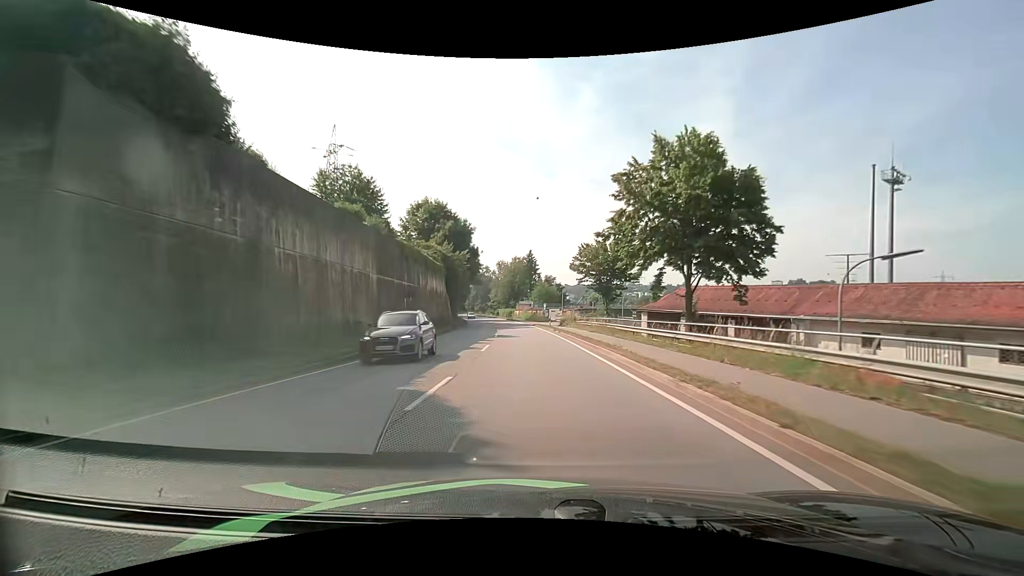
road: primary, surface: asphalt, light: Day
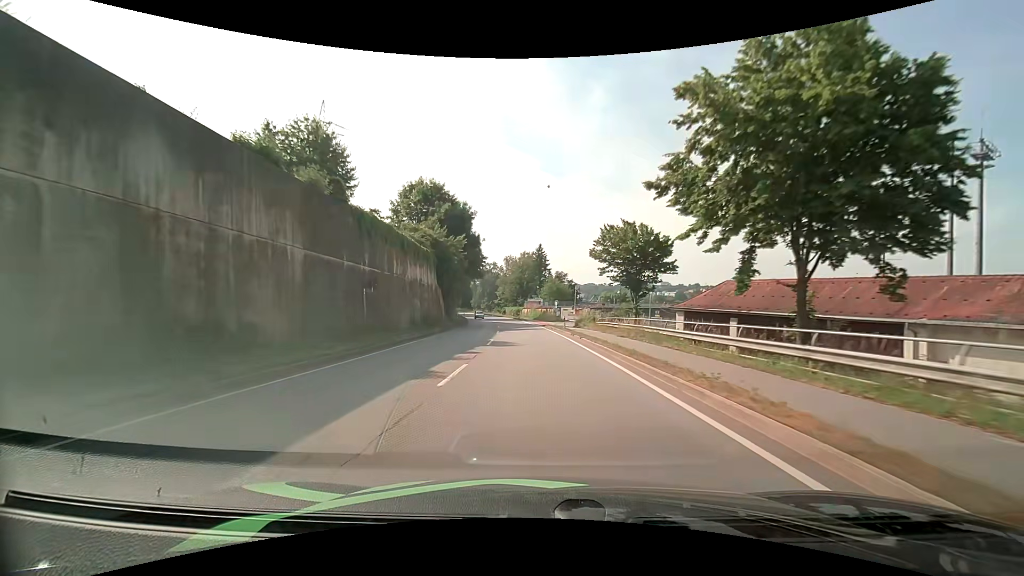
(-0.1, +9.9) m; -1°
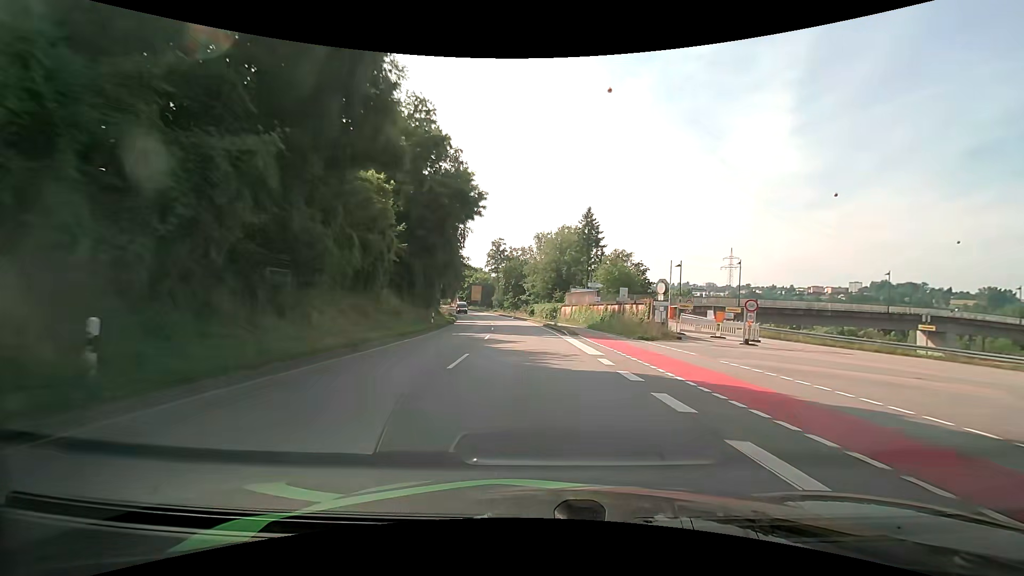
(-1.8, +47.3) m; -4°
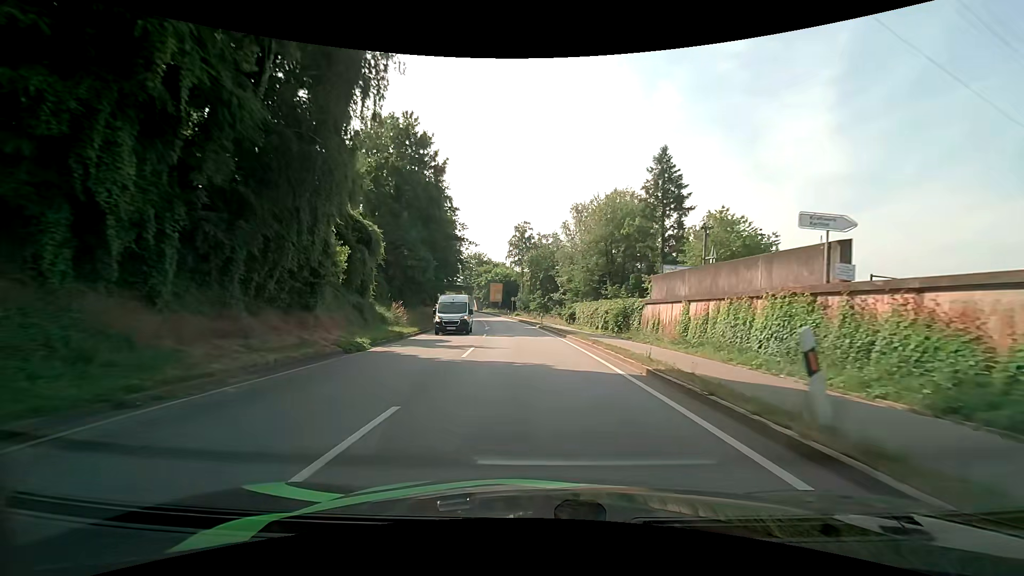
(-1.0, +32.8) m; -4°
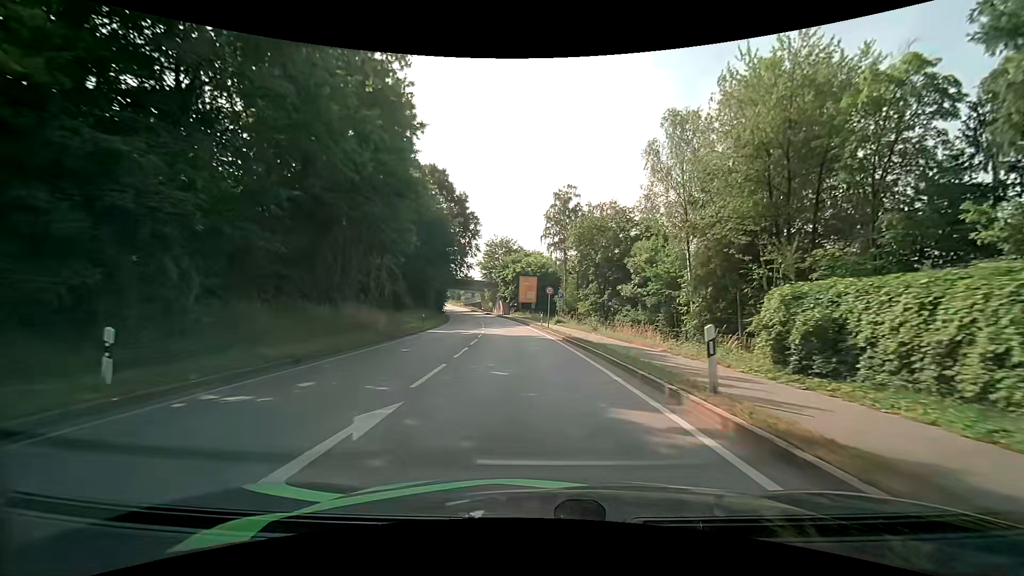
(-1.3, +36.3) m; -4°
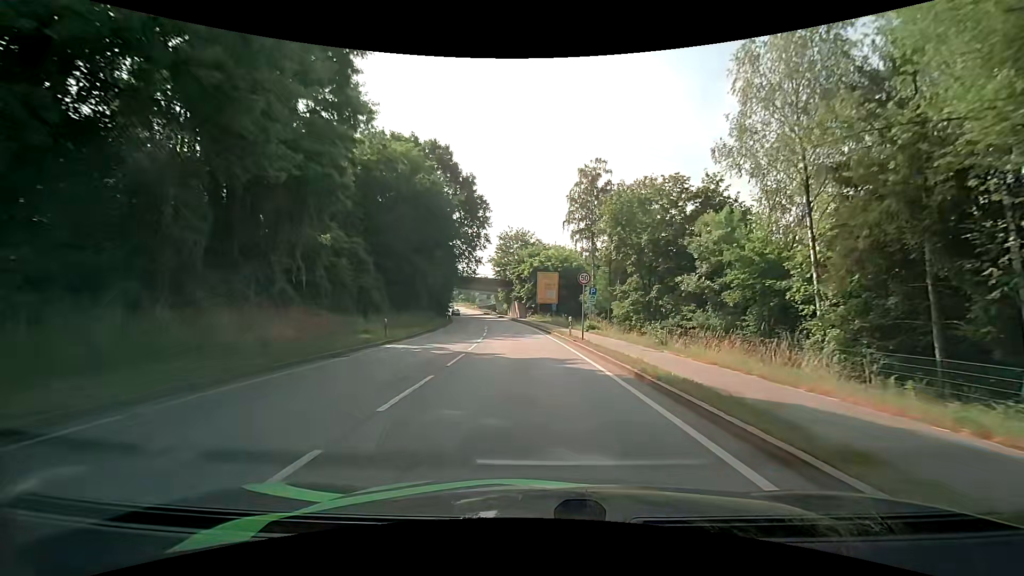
(-0.3, +14.5) m; -2°
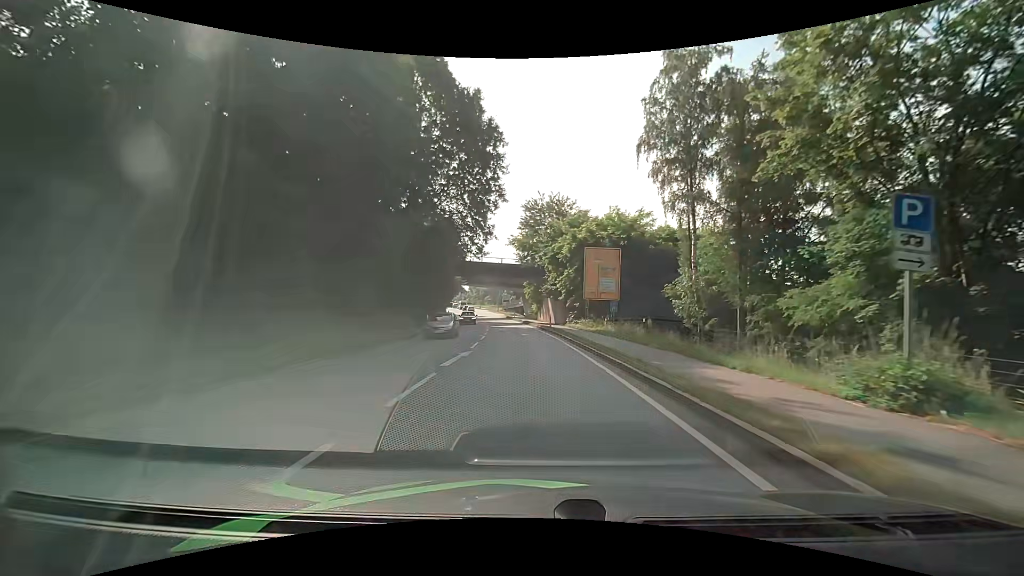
(-1.0, +29.9) m; -4°
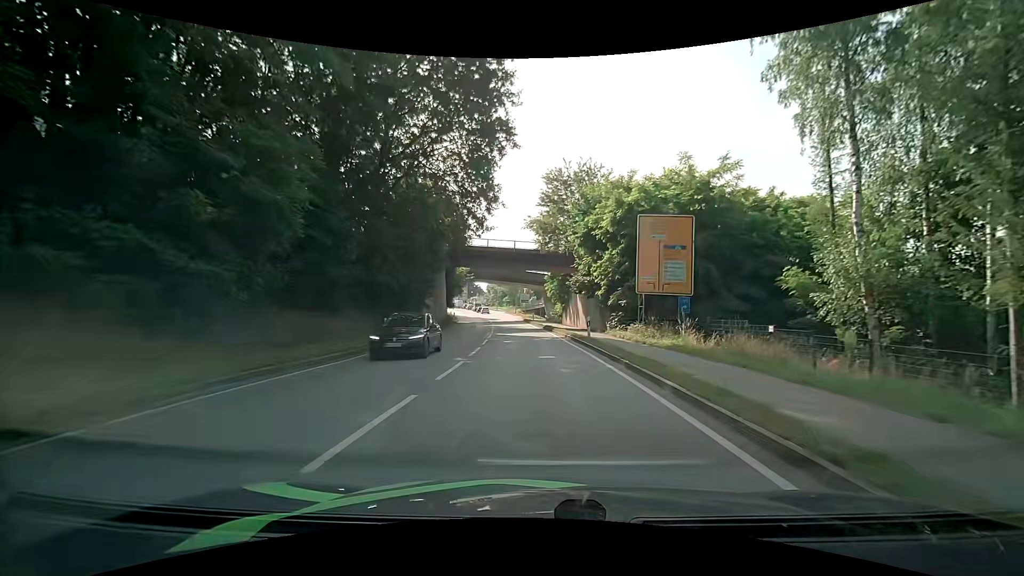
(-0.3, +15.2) m; -2°
(0, +10) (-1, +20) (-1, +30) (-2, +40) (-2, +50) (-3, +60) (-4, +70) (-5, +80) (-6, +90) (-7, +100) m
